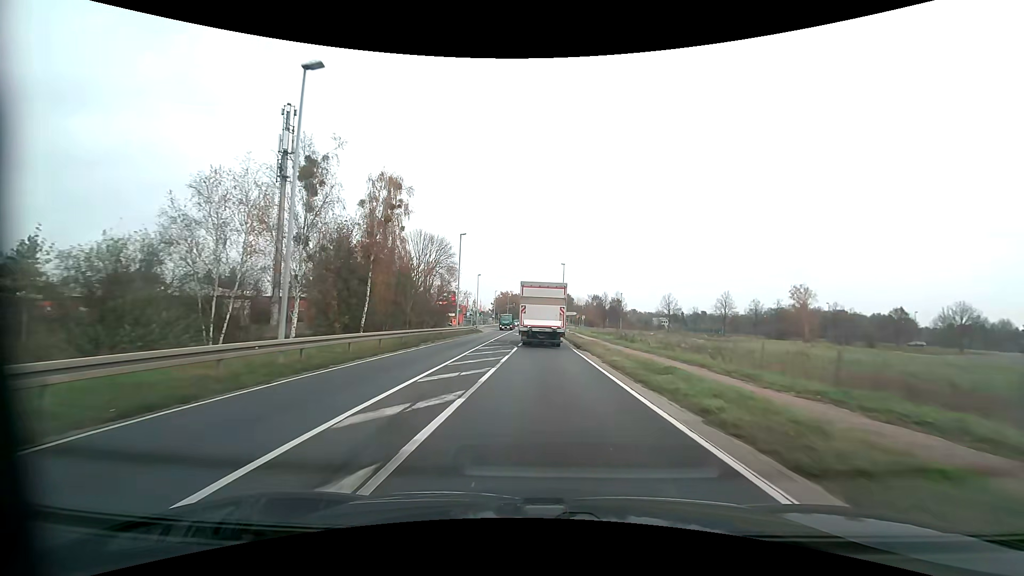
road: primary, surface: asphalt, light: Day
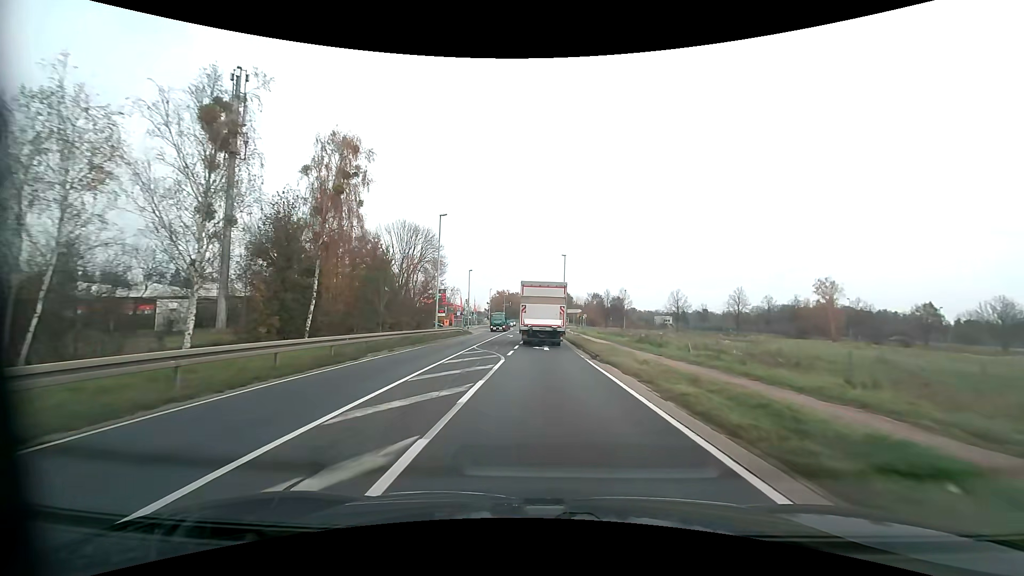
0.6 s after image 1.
(0.0, +9.0) m; 0°
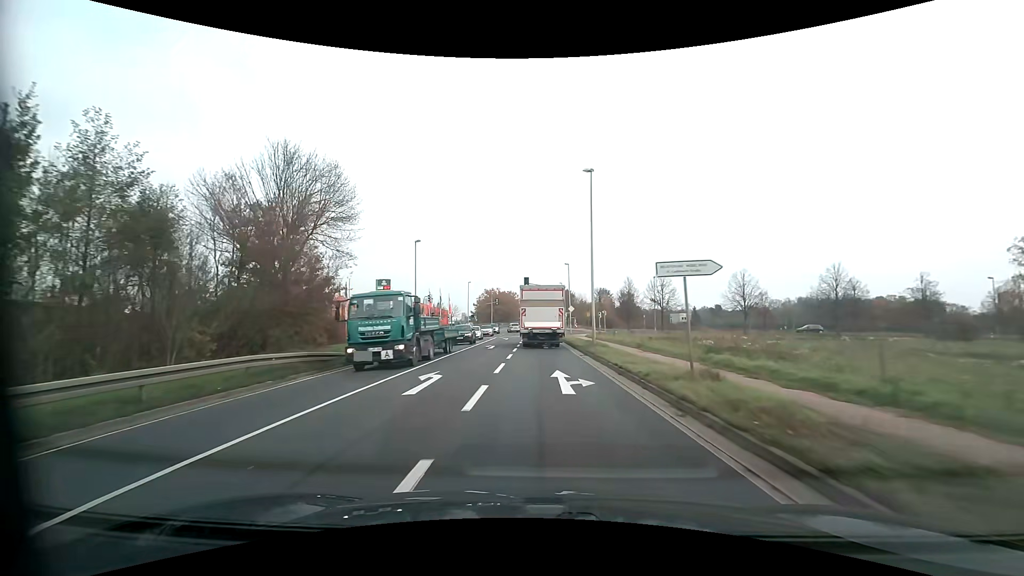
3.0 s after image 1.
(0.0, +36.0) m; 0°
(0, +10) (0, +20) (0, +30) (0, +40) (0, +50) (0, +60) (0, +70) (0, +80) (0, +90) (0, +100) m
